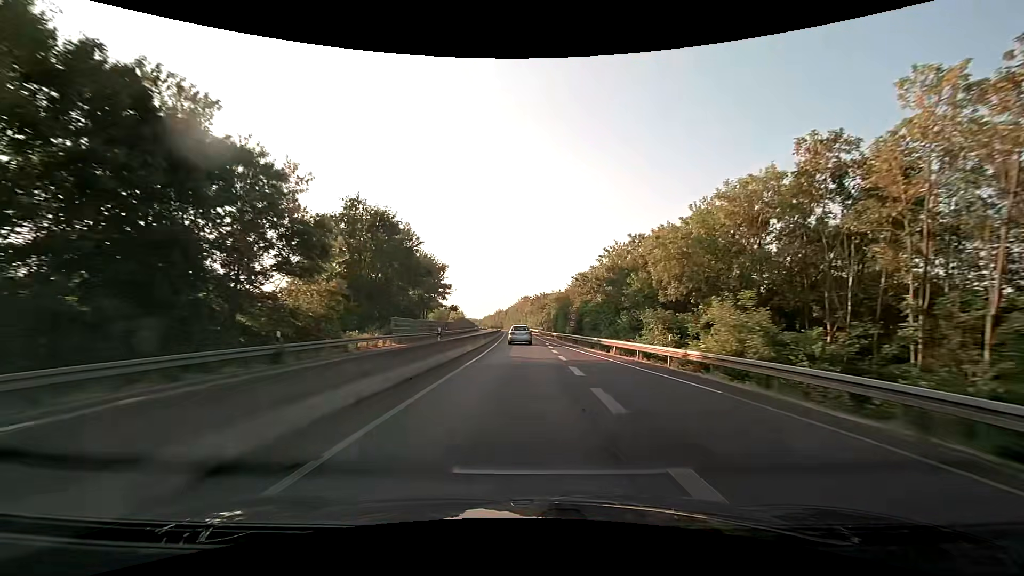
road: trunk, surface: asphalt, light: Day
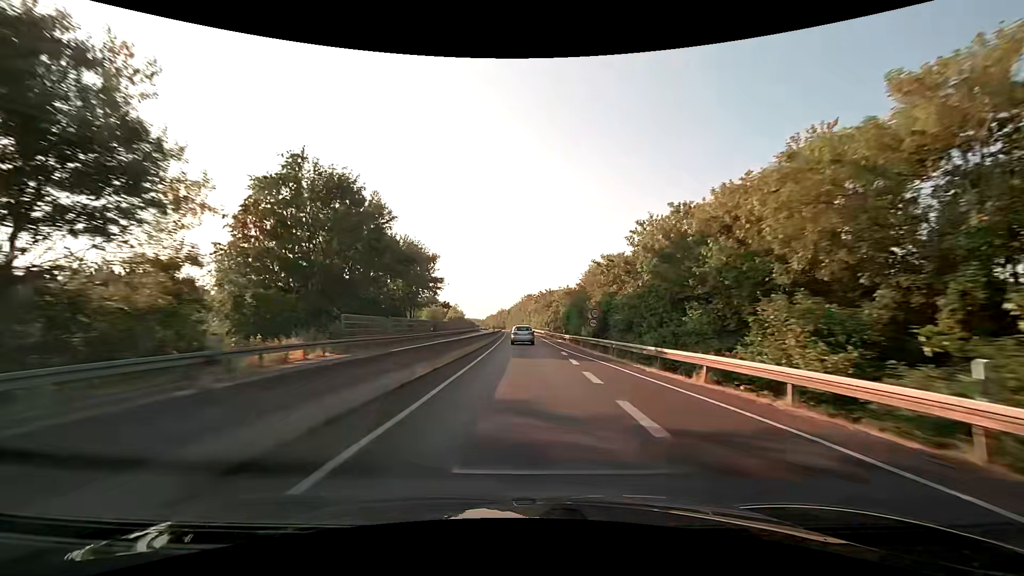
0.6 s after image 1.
(-0.1, +13.7) m; -1°
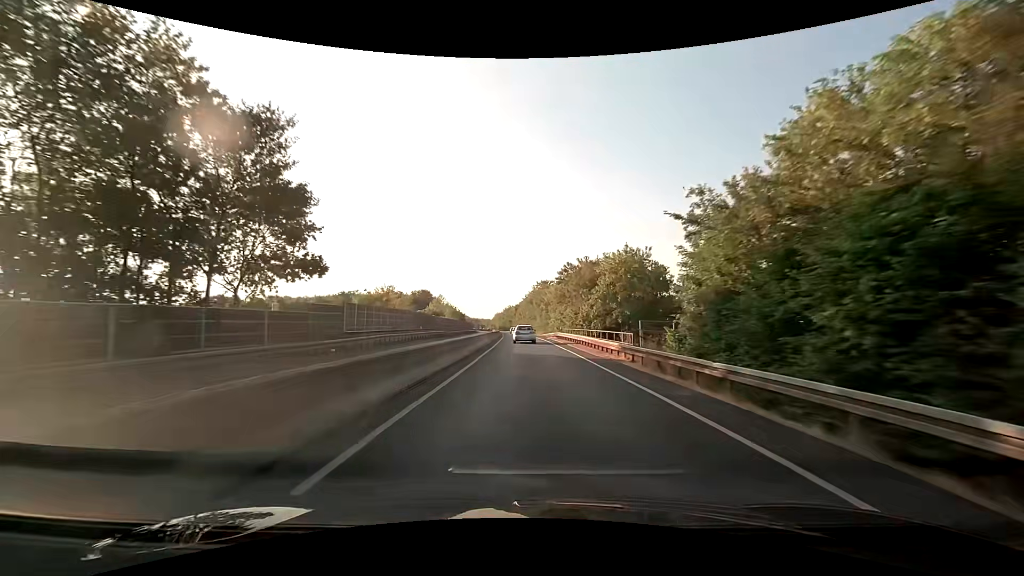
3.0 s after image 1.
(-0.3, +55.9) m; -1°
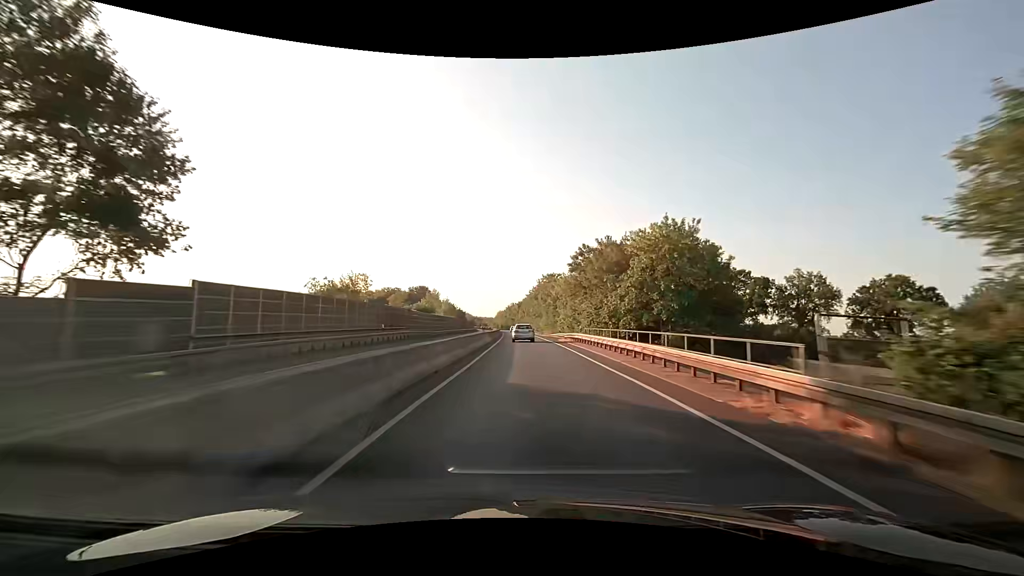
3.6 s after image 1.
(0.0, +14.3) m; 0°
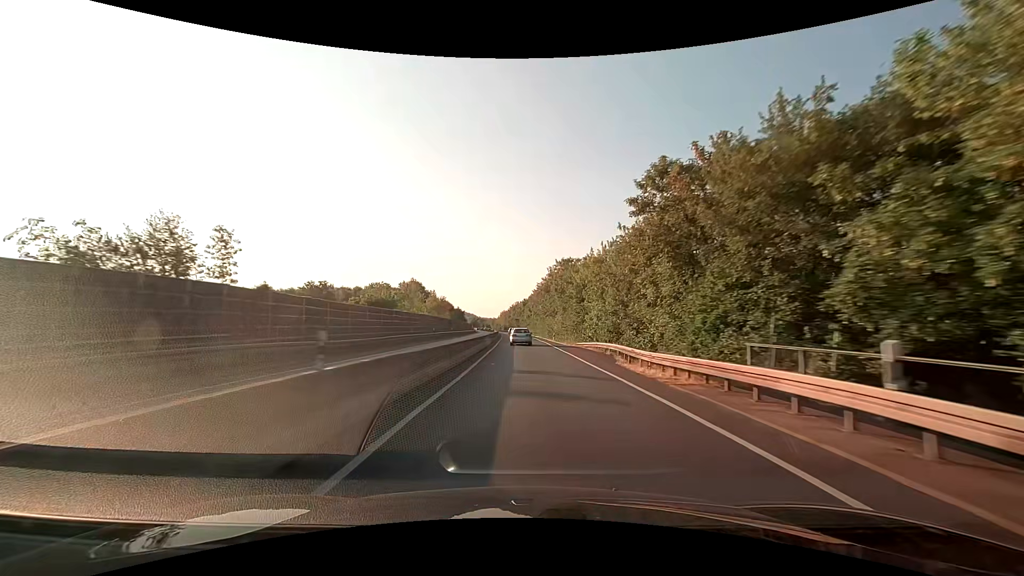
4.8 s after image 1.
(-0.2, +28.9) m; -1°
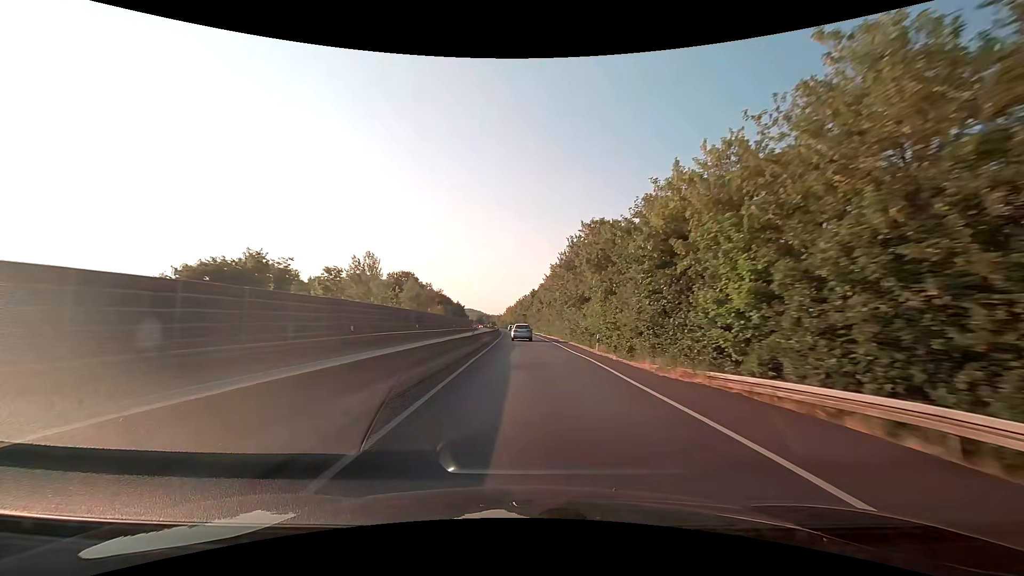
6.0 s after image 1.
(-0.2, +29.6) m; -1°
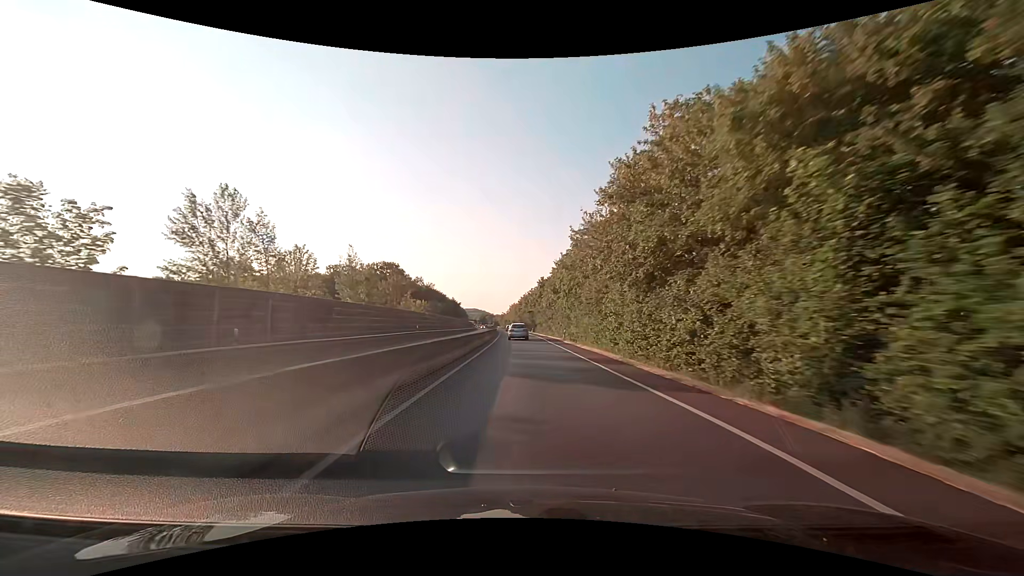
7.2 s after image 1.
(0.0, +30.6) m; 0°
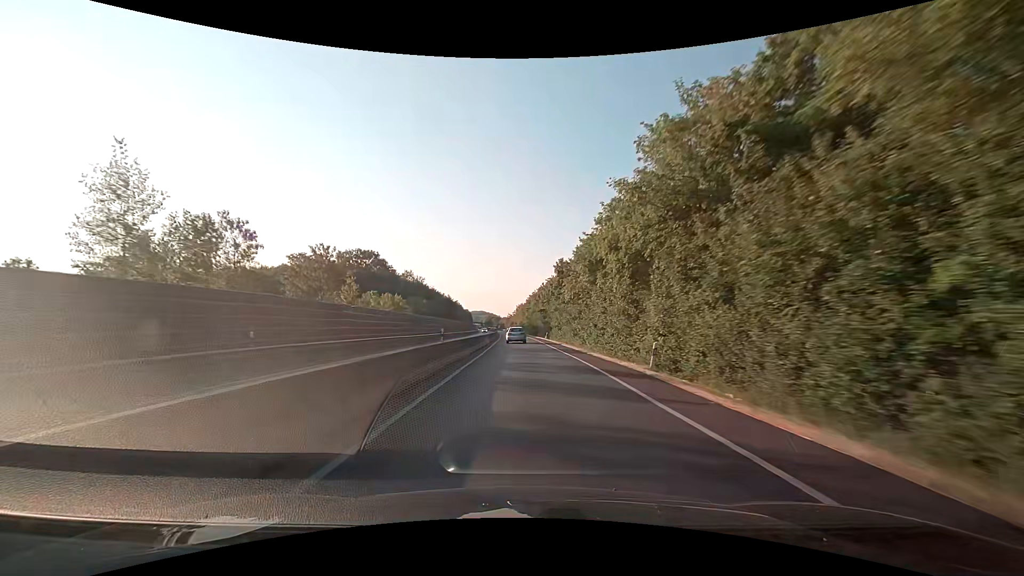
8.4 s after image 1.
(-0.2, +31.0) m; 0°
(0, +10) (0, +20) (-1, +30) (-1, +40) (-1, +50) (-1, +60) (-2, +70) (-2, +80) (-3, +90) (-3, +100) m
